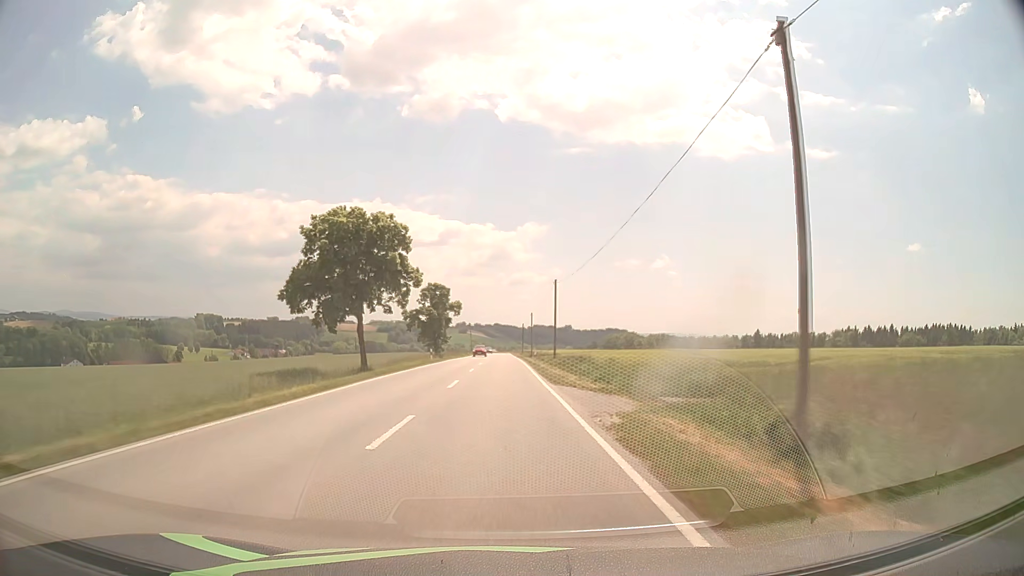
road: secondary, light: Day
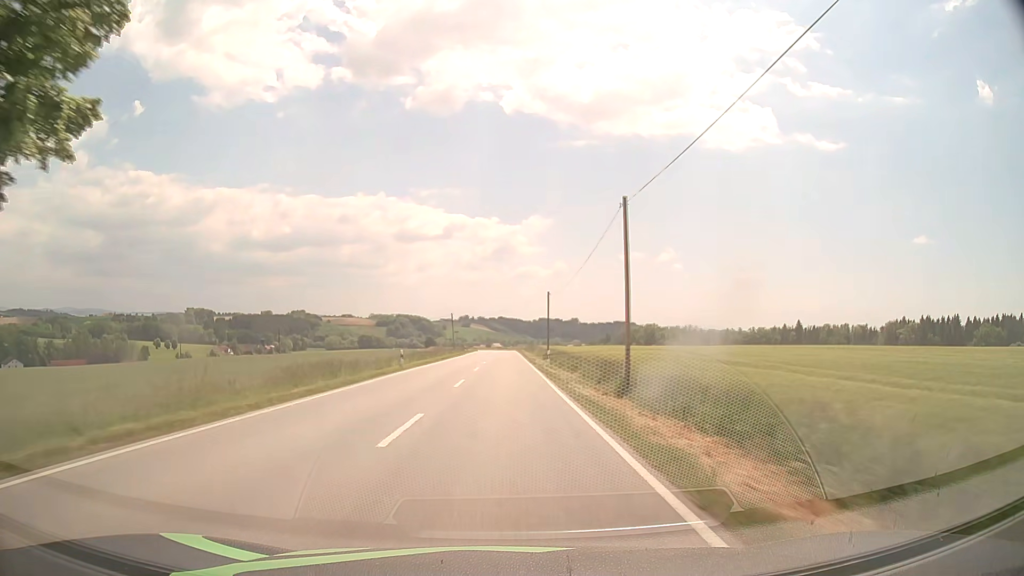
(0.0, +71.5) m; 0°
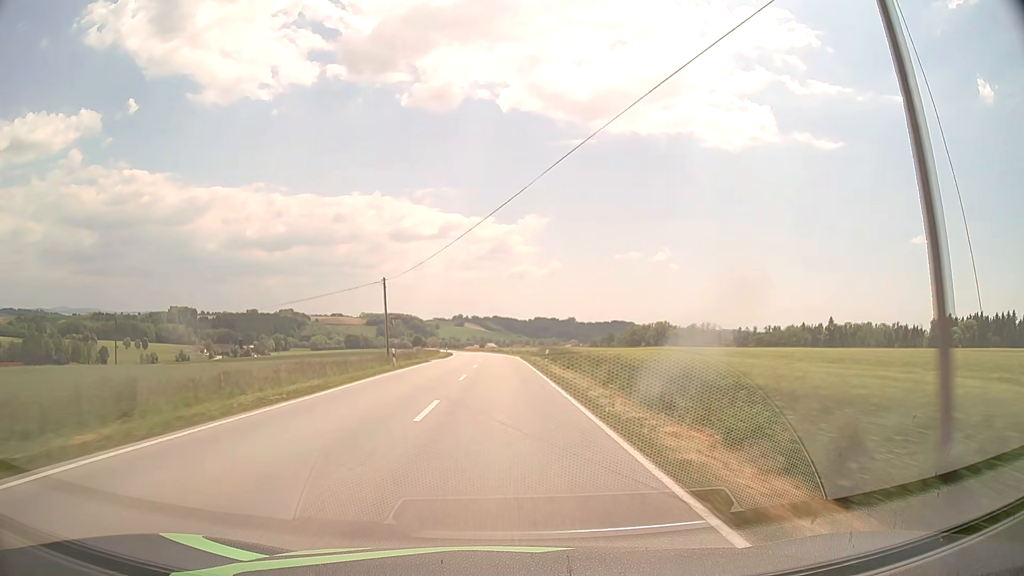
(+0.1, +57.1) m; 0°
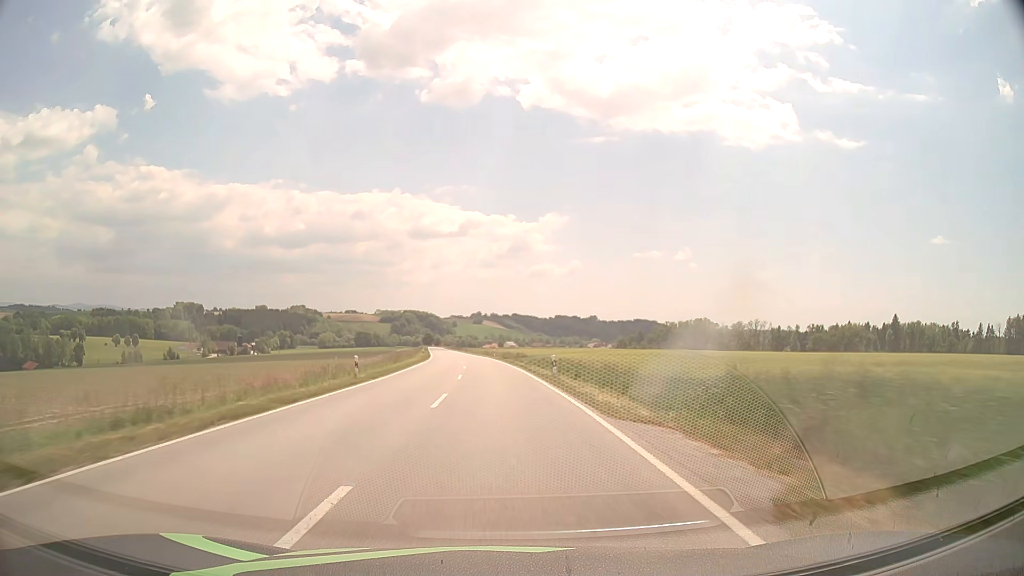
(-0.5, +56.9) m; -2°
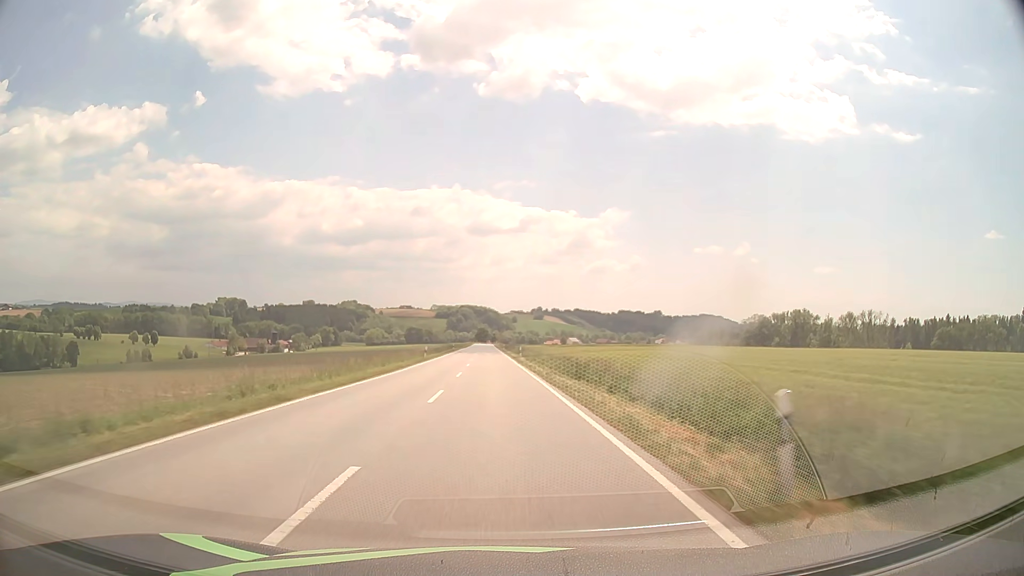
(-3.0, +71.1) m; -5°
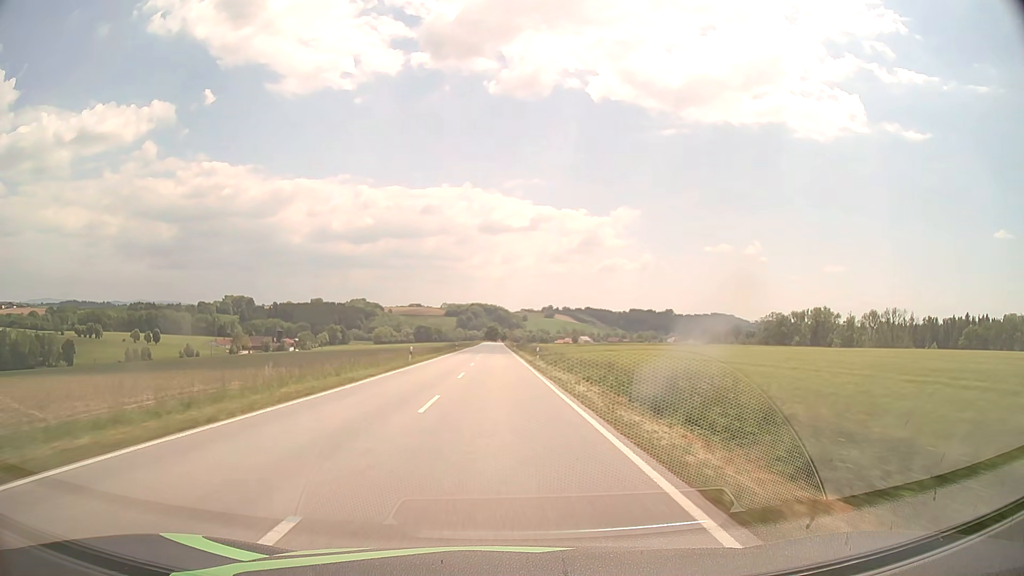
(-0.1, +14.2) m; -1°
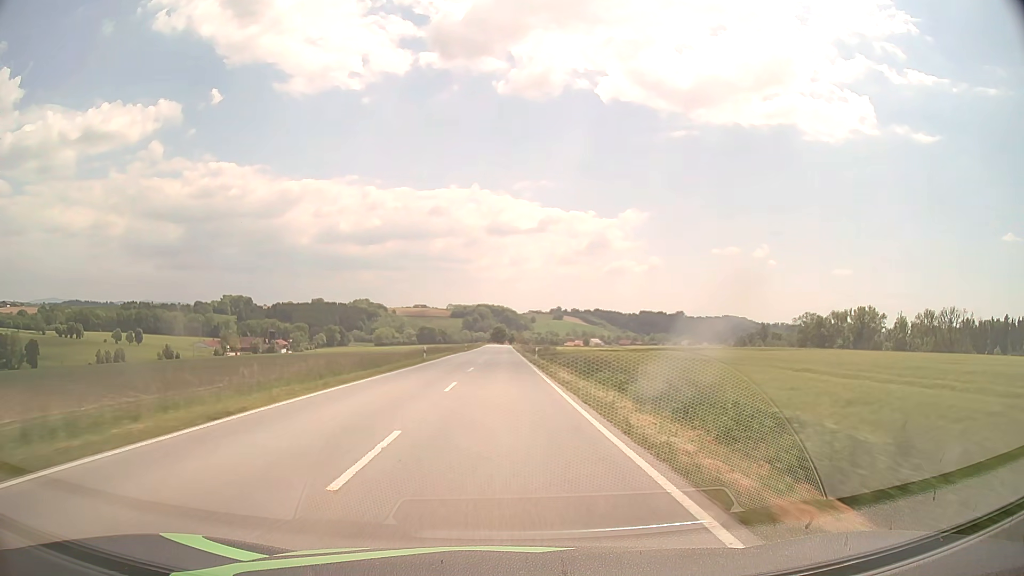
(-0.5, +42.7) m; -1°
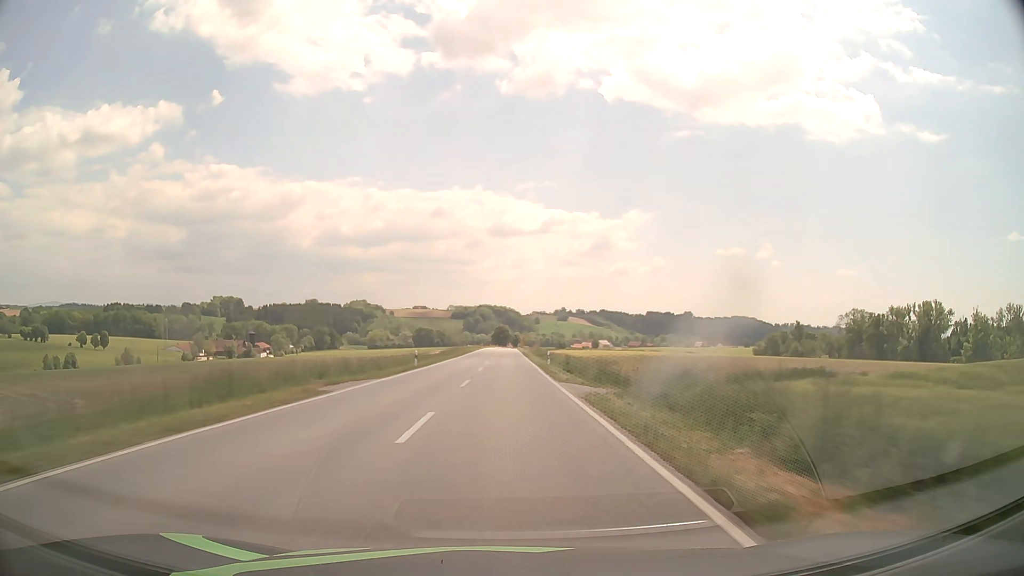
(-0.2, +56.8) m; 0°
(0, +10) (0, +20) (0, +30) (0, +40) (0, +50) (0, +60) (0, +70) (+1, +80) (+1, +90) (+1, +100) m
